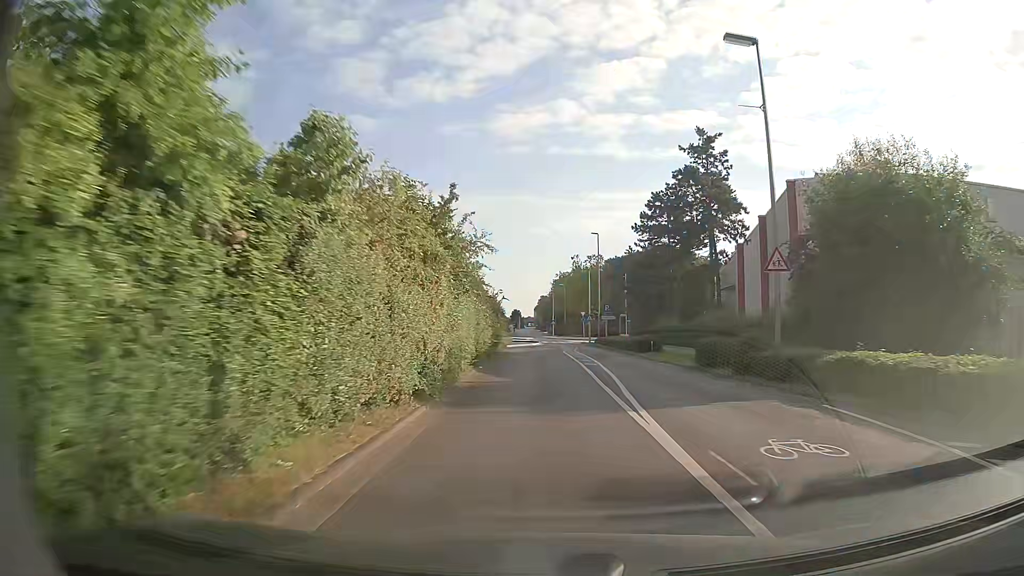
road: secondary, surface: asphalt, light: Day
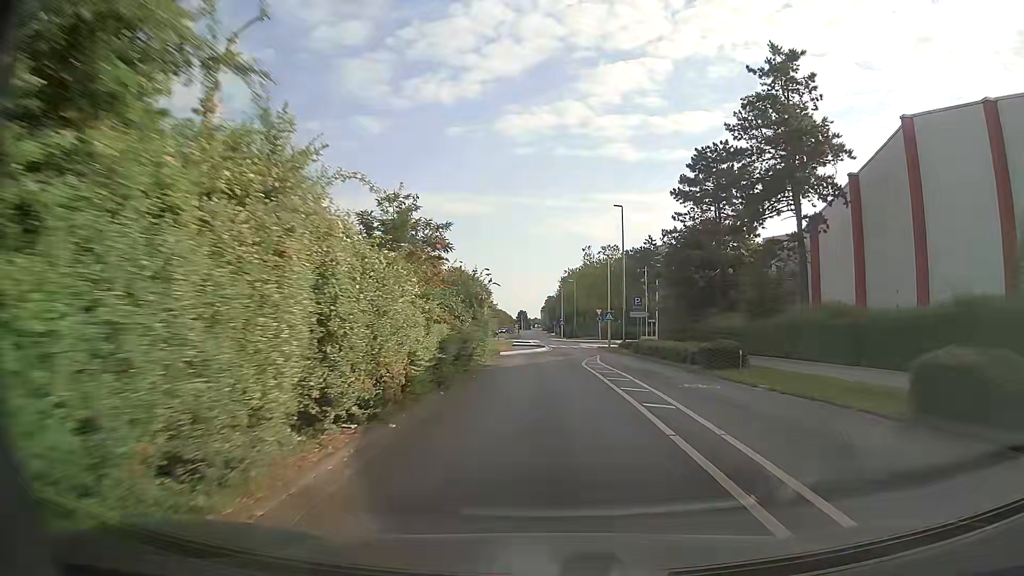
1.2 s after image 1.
(-0.2, +15.0) m; -1°
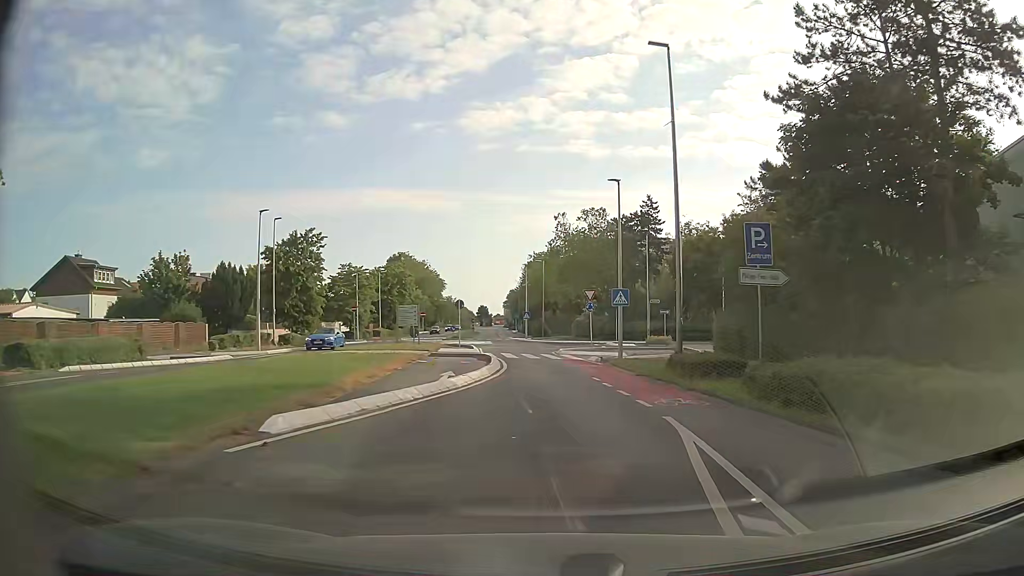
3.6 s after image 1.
(+0.6, +28.7) m; +3°
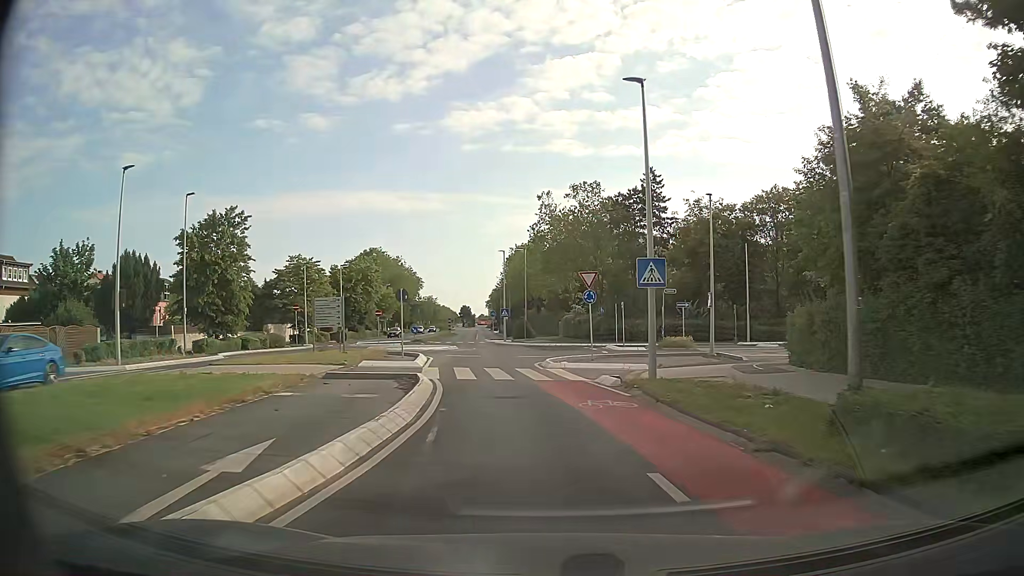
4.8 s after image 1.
(+0.3, +12.6) m; +2°
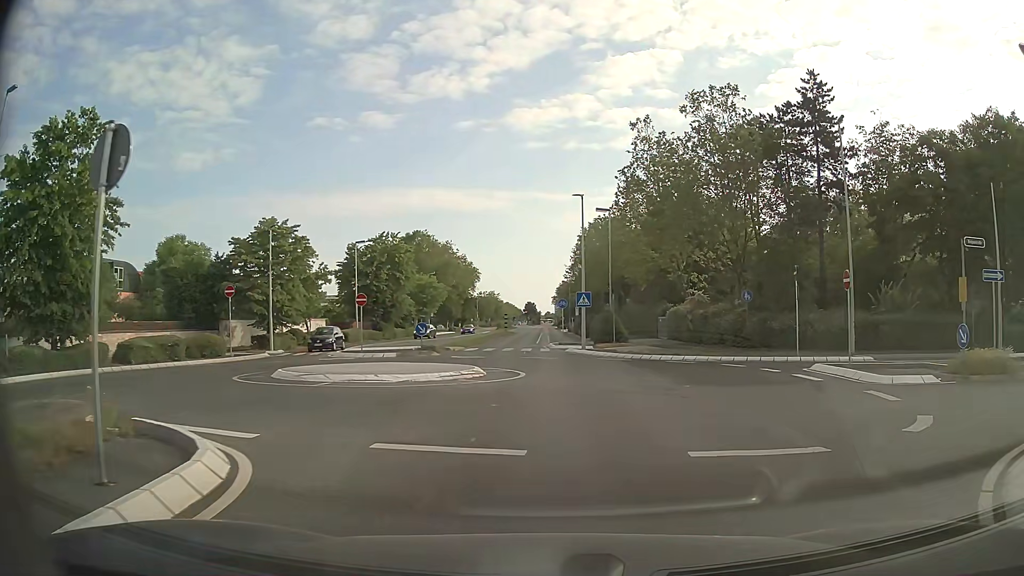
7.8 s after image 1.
(-1.8, +24.0) m; -6°
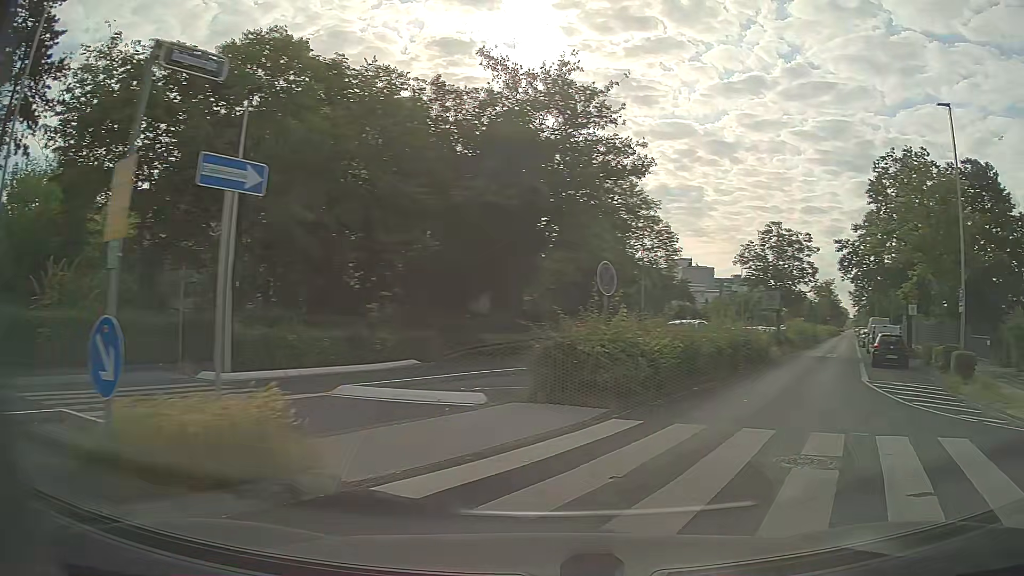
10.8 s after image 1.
(+6.4, +10.9) m; +68°
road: unclassified
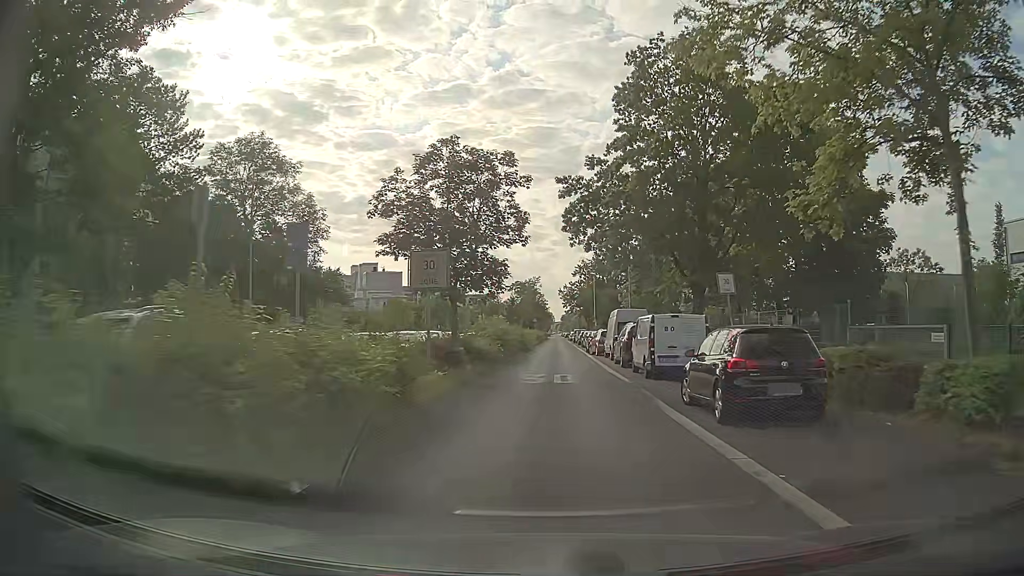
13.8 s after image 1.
(+6.9, +19.0) m; +25°
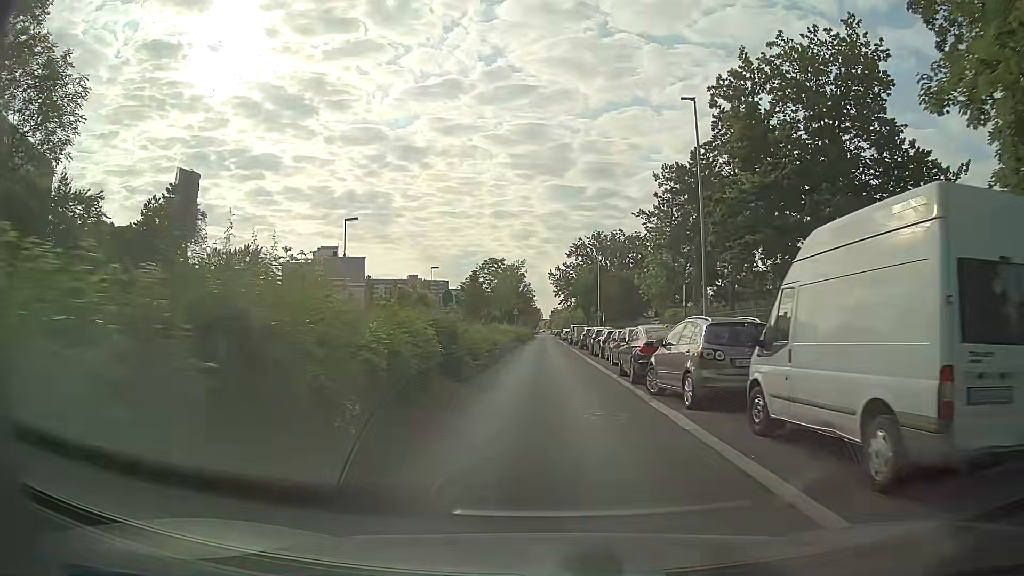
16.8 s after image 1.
(+0.5, +29.0) m; +1°
(0, +10) (0, +20) (0, +30) (0, +40) (0, +50) (0, +60) (0, +70) (0, +80) (0, +90) (0, +100) m
